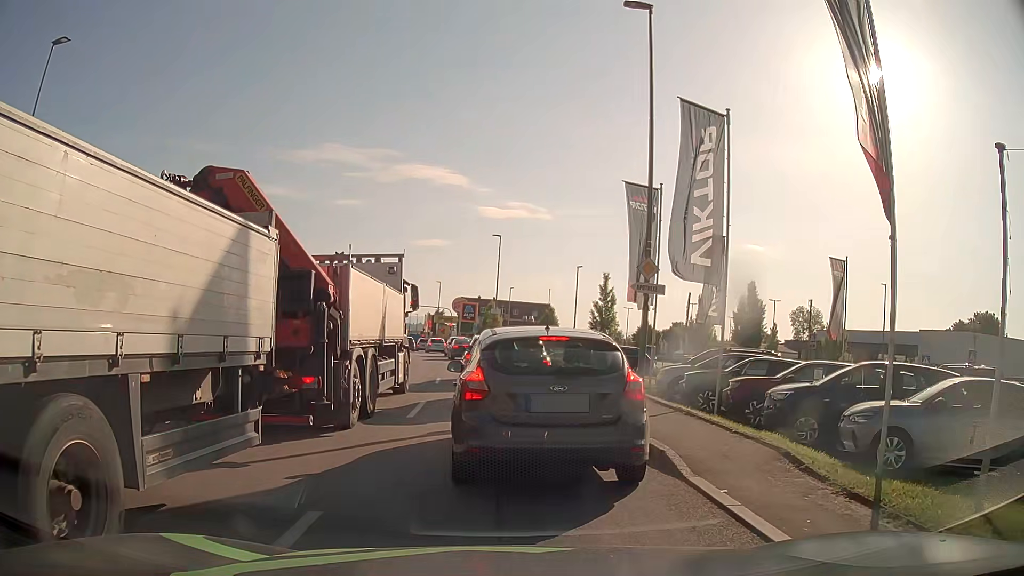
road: tertiary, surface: asphalt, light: Day
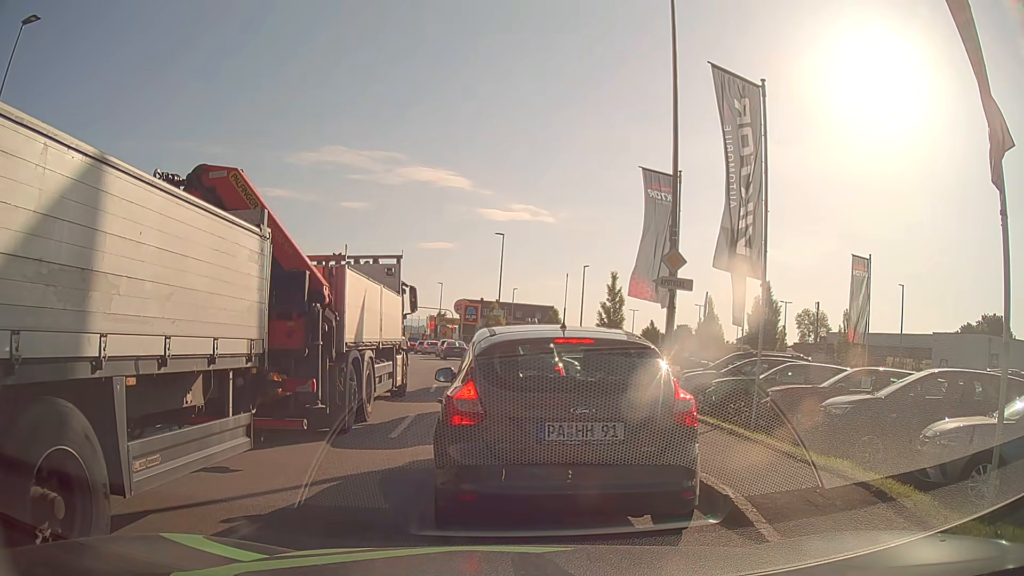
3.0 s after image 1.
(0.0, +2.1) m; -1°
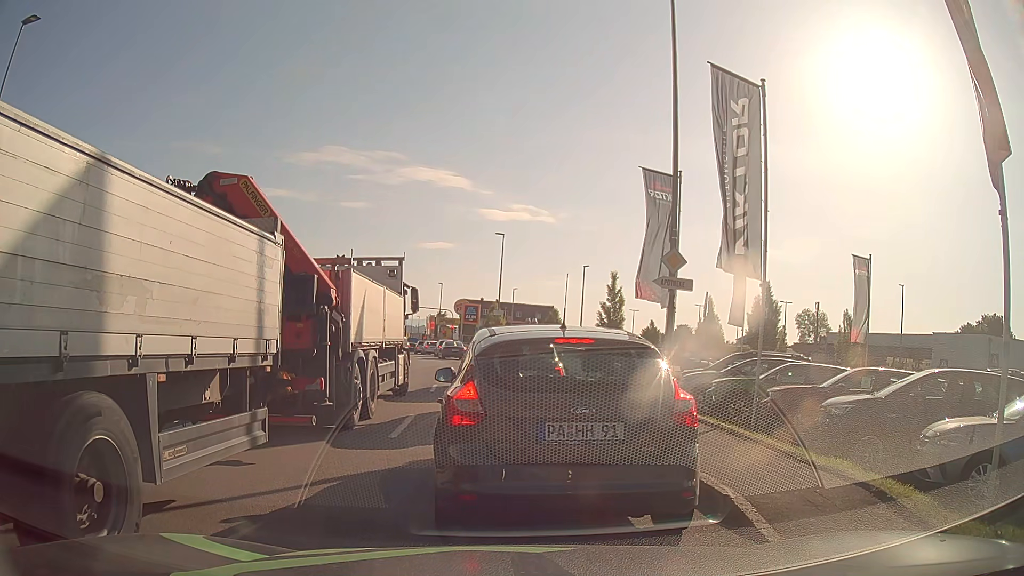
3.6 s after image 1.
(0.0, 0.0) m; 0°
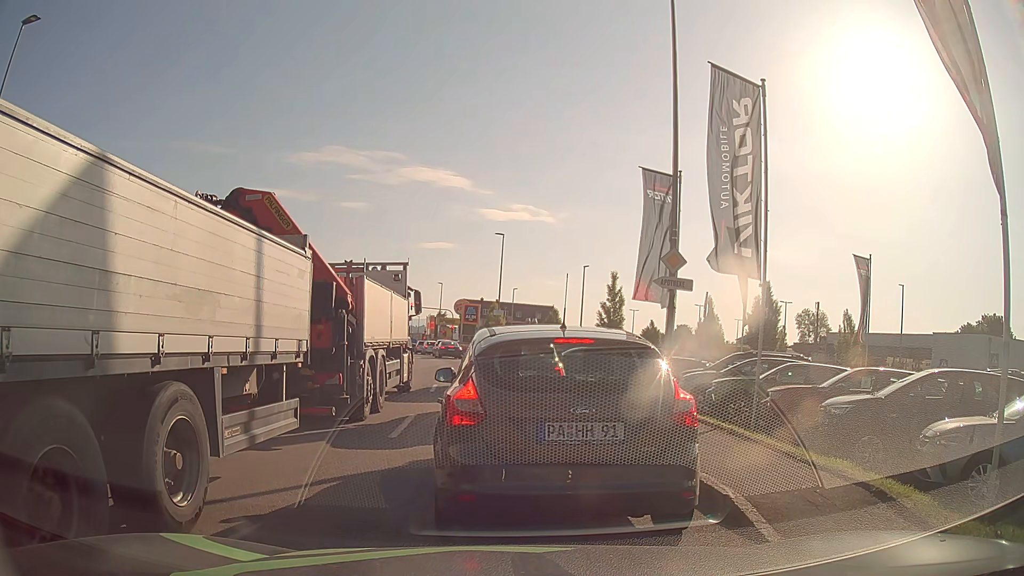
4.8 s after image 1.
(0.0, 0.0) m; 0°
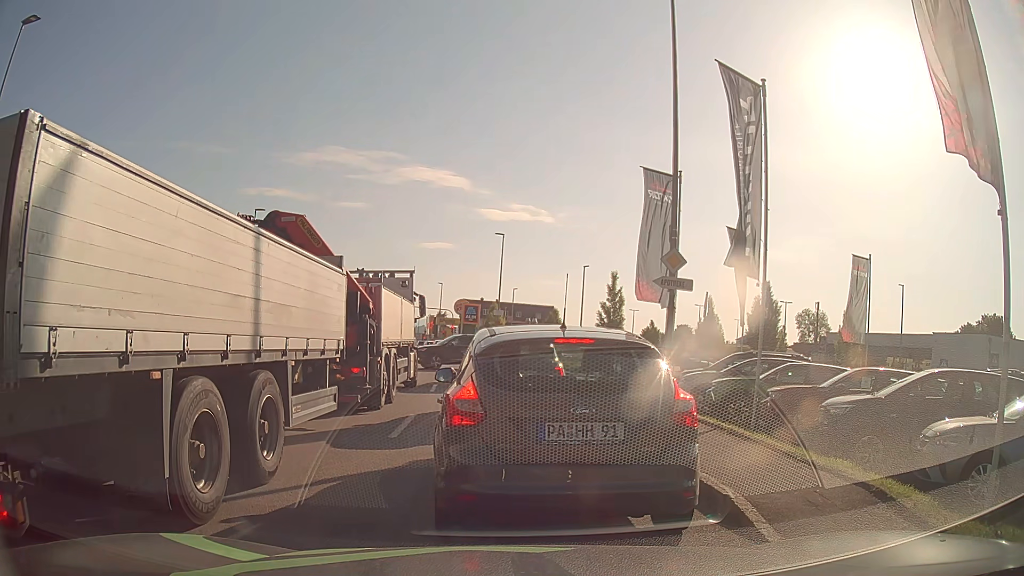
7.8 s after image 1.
(0.0, 0.0) m; 0°
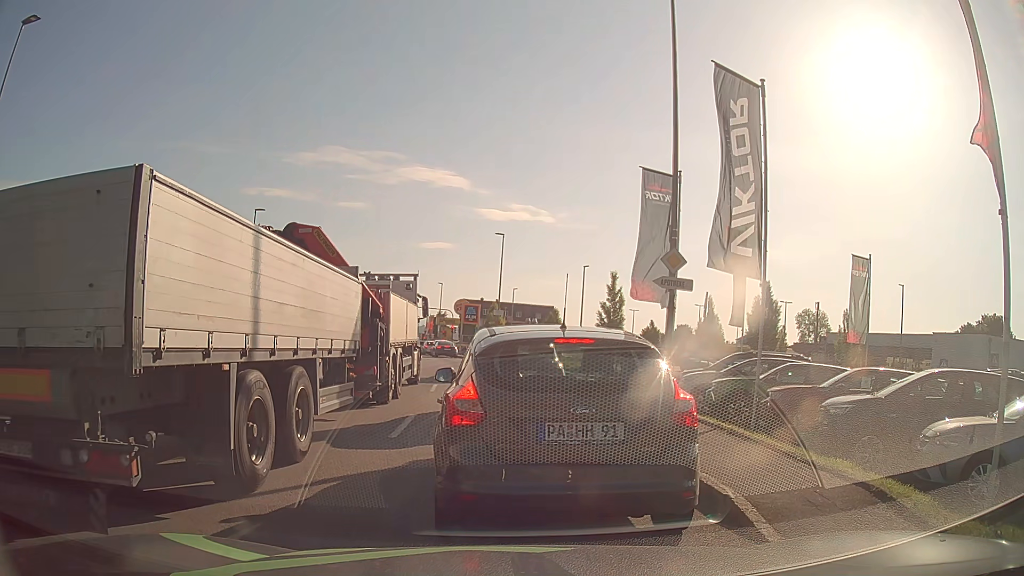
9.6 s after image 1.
(0.0, 0.0) m; 0°
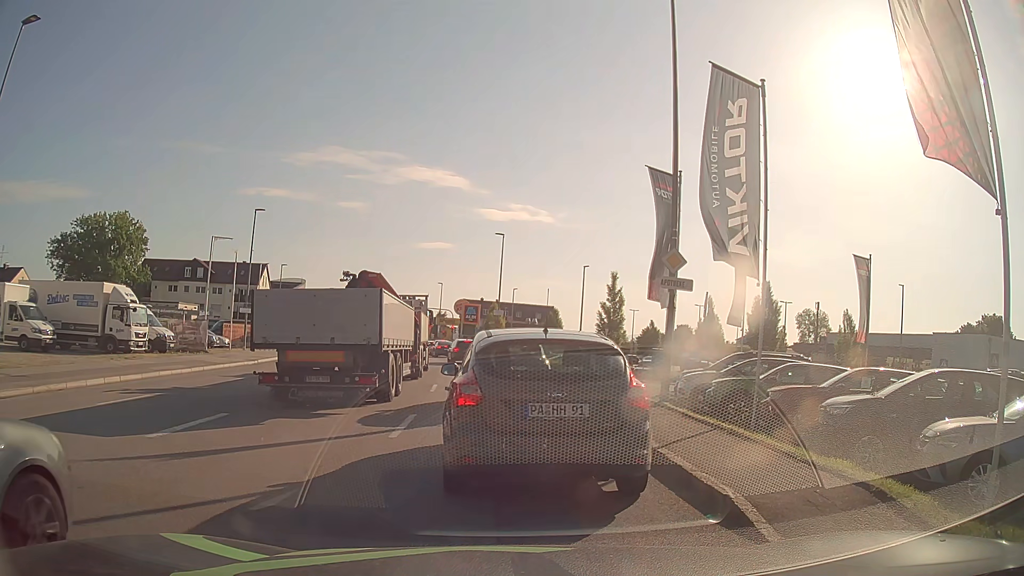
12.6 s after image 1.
(0.0, 0.0) m; 0°
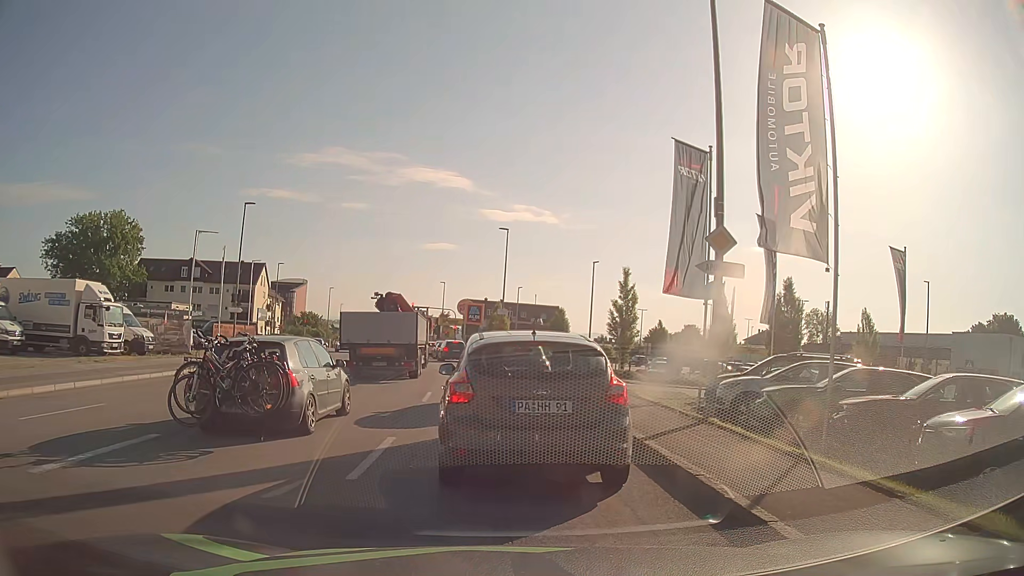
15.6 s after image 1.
(0.0, +2.9) m; -1°
